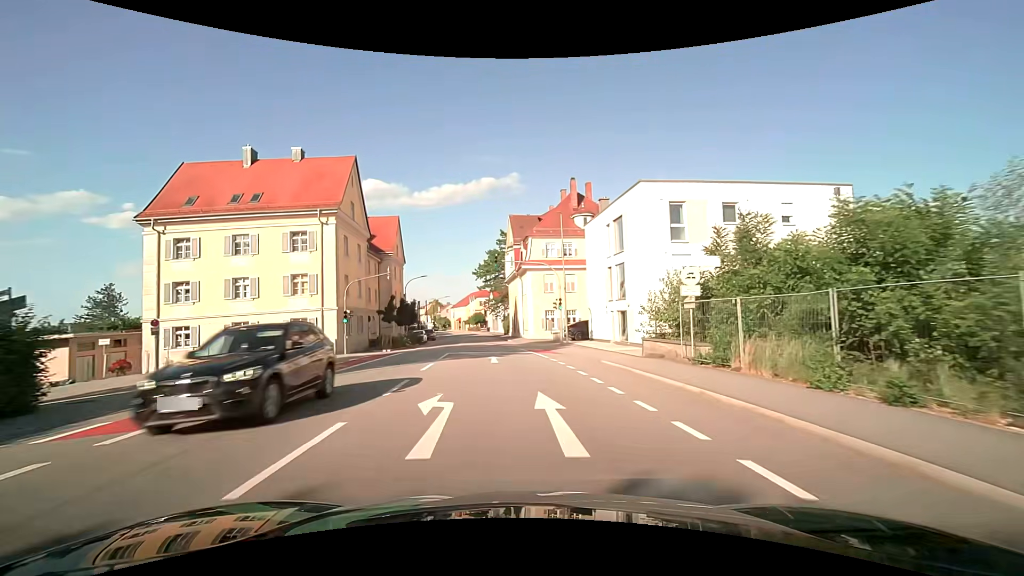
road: tertiary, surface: asphalt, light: Day
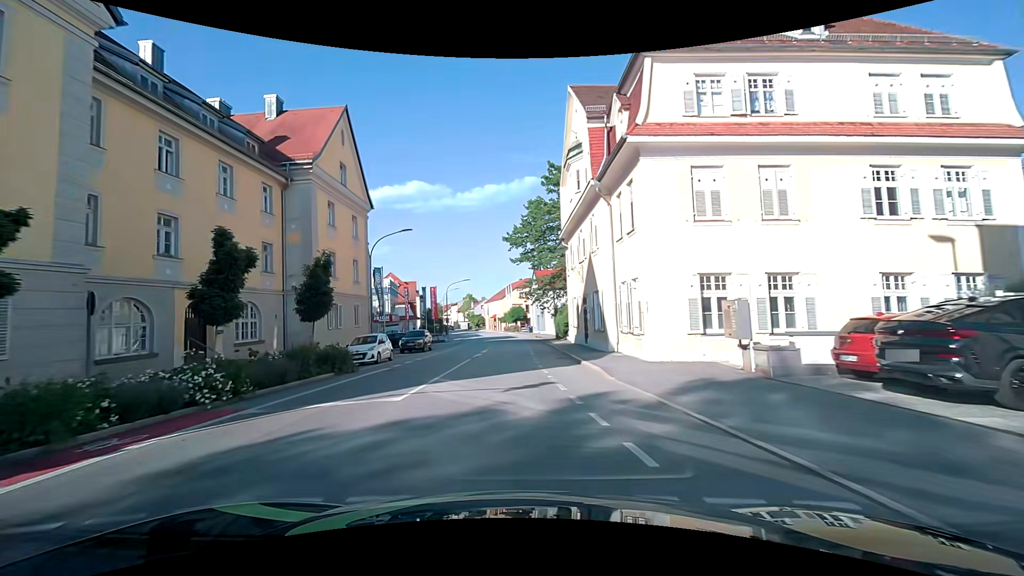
(-1.6, +32.9) m; -5°
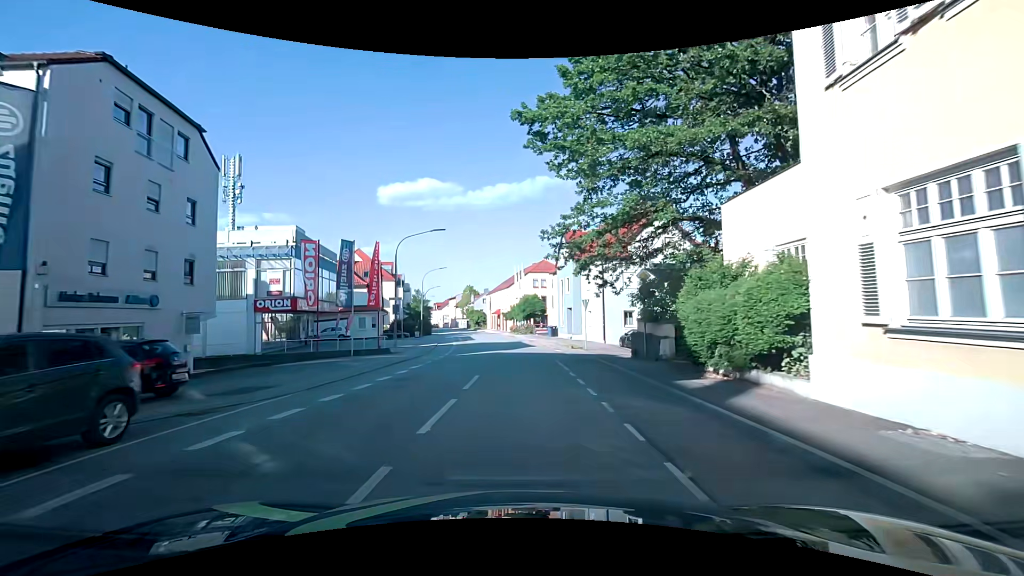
(-0.7, +31.0) m; -1°
(0, +10) (0, +20) (0, +30) (-1, +40) (-2, +50) (-3, +60) (-5, +70) (-6, +80) (-8, +89) (-10, +99) m
